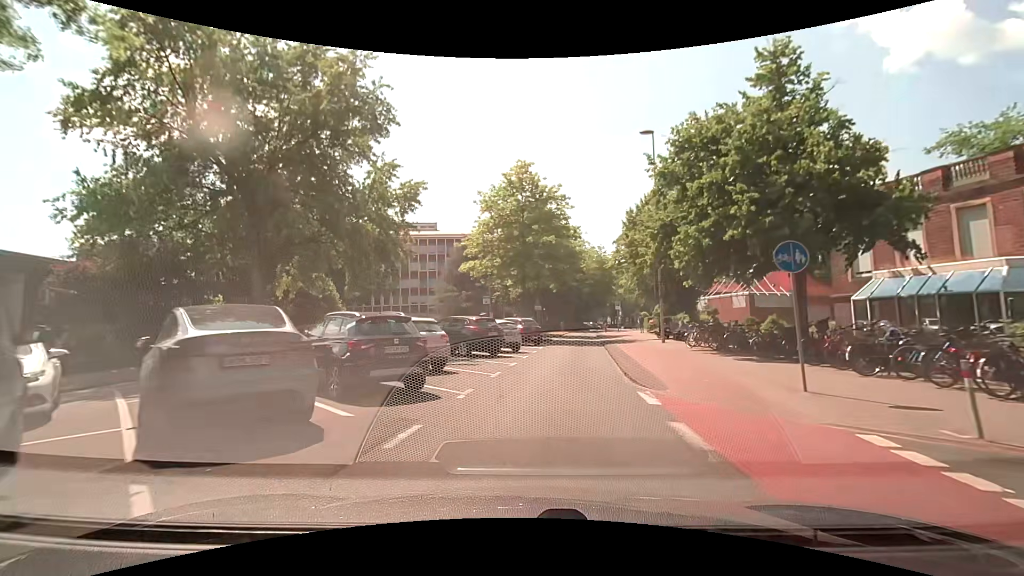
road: residential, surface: asphalt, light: Day
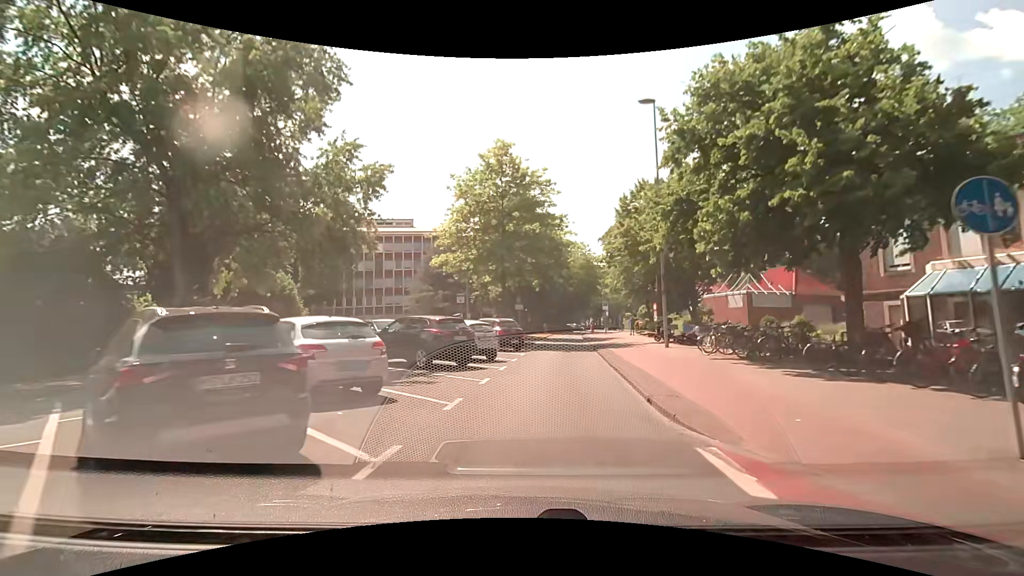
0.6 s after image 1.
(+0.1, +4.5) m; +3°
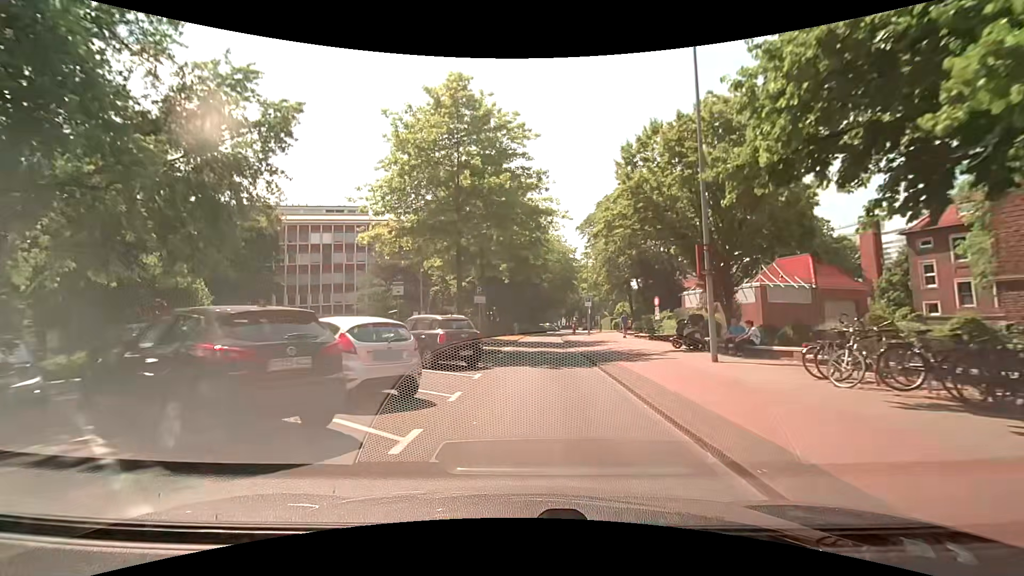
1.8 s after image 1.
(+0.1, +9.5) m; +3°
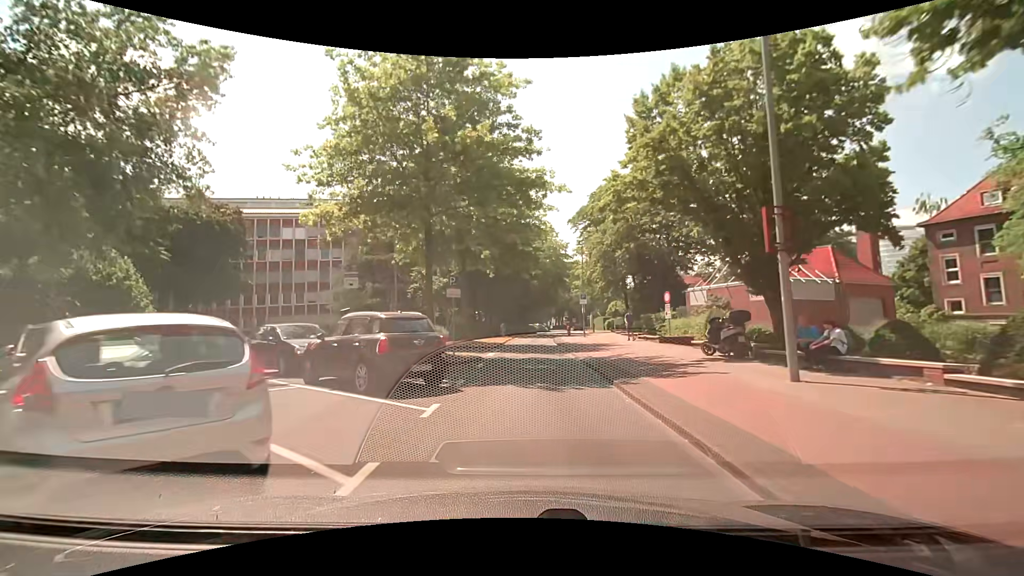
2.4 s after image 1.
(0.0, +4.9) m; 0°
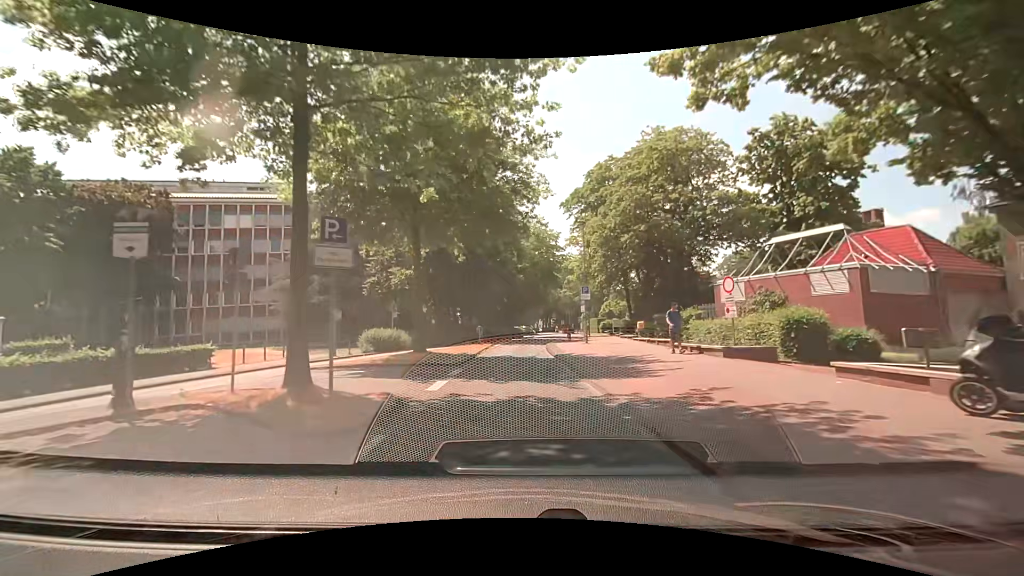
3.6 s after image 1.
(+0.2, +9.9) m; +2°
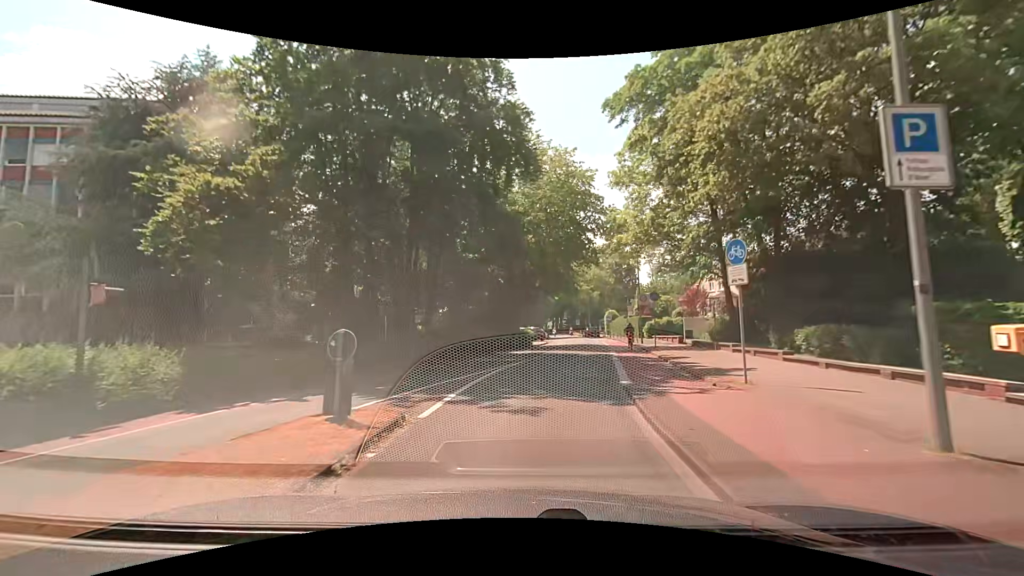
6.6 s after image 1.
(-0.2, +25.1) m; -1°
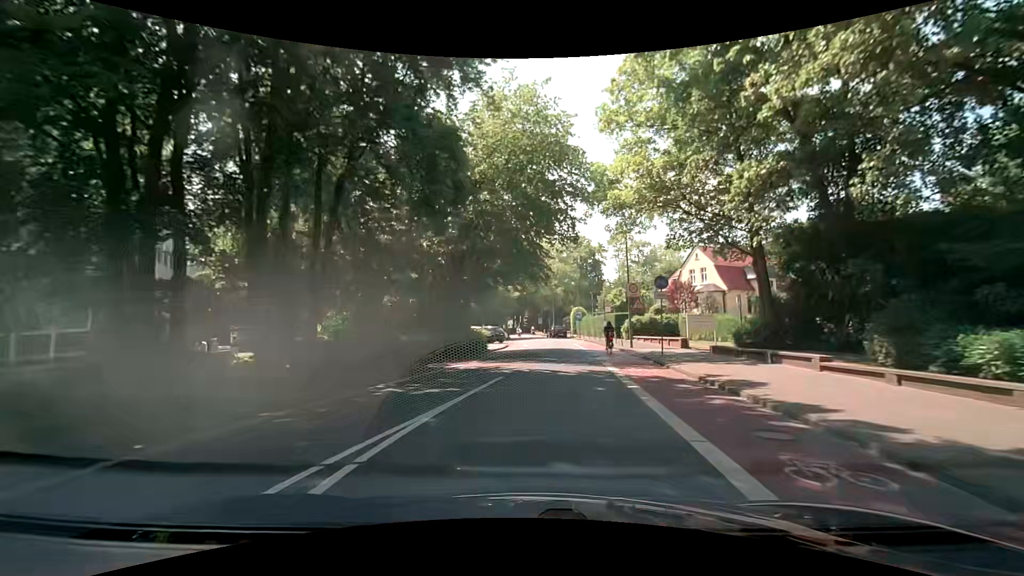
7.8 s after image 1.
(+0.2, +9.8) m; +4°
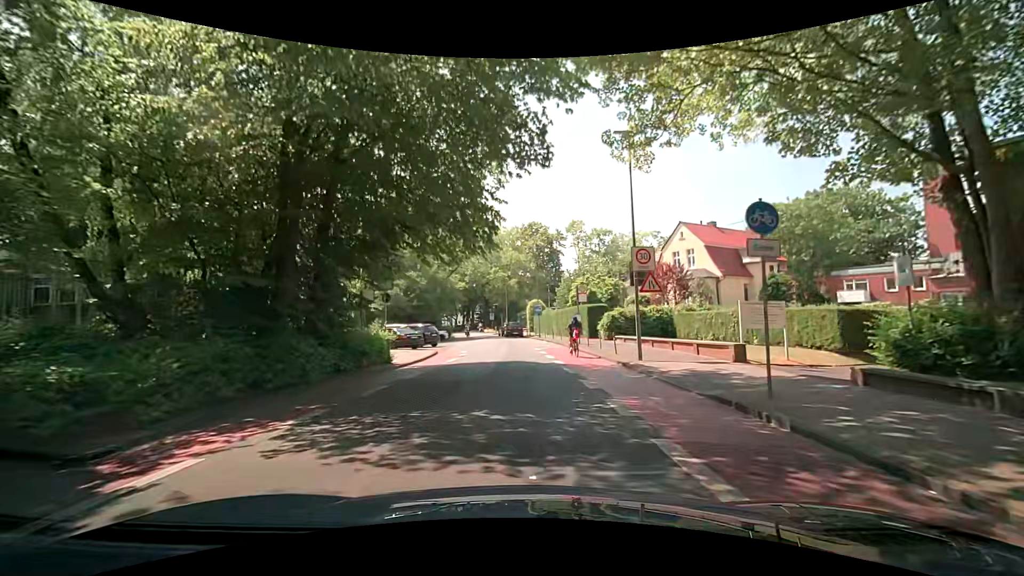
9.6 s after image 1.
(+0.7, +12.7) m; +5°
